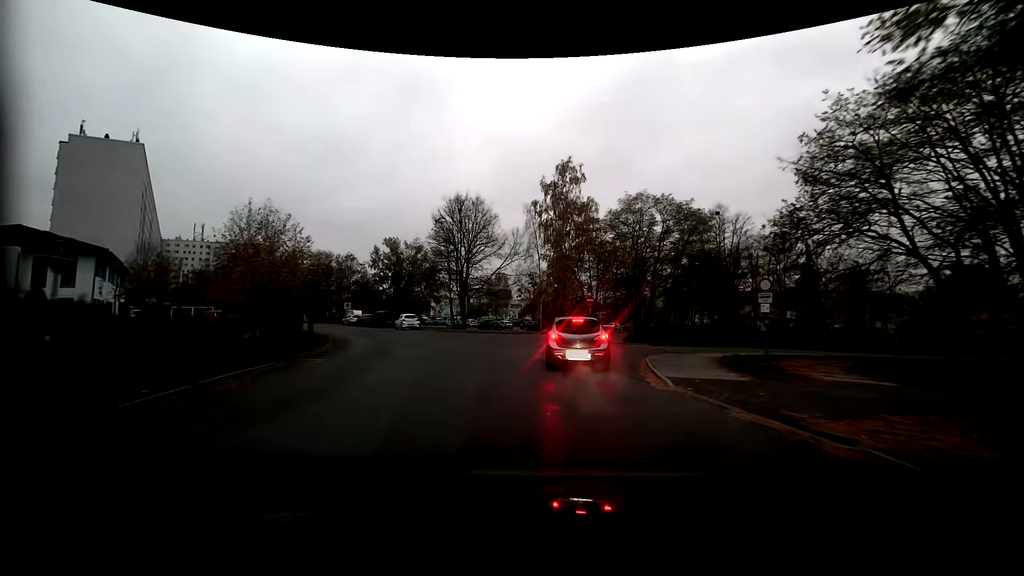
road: residential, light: Day
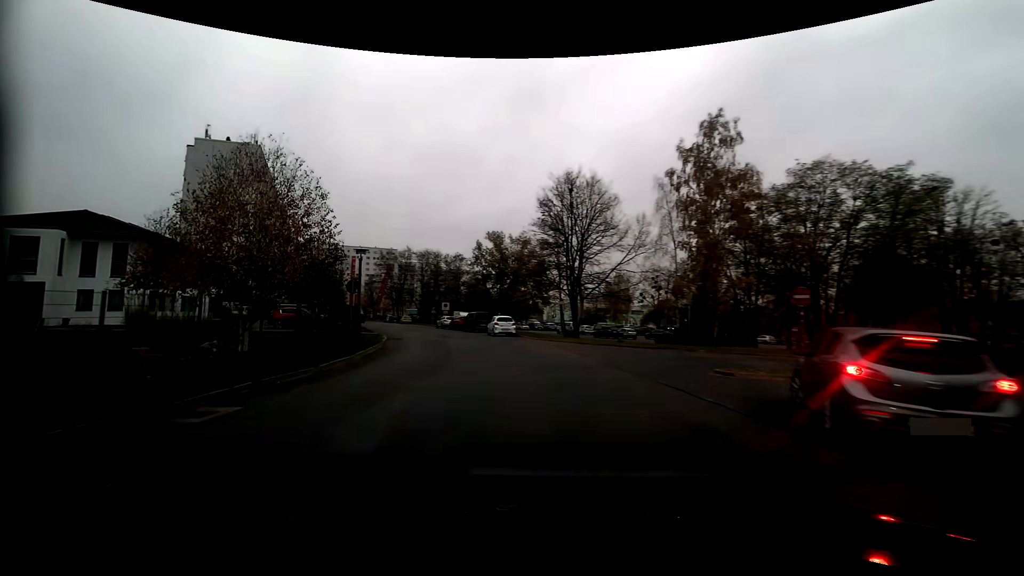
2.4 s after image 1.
(-0.9, +11.4) m; -13°
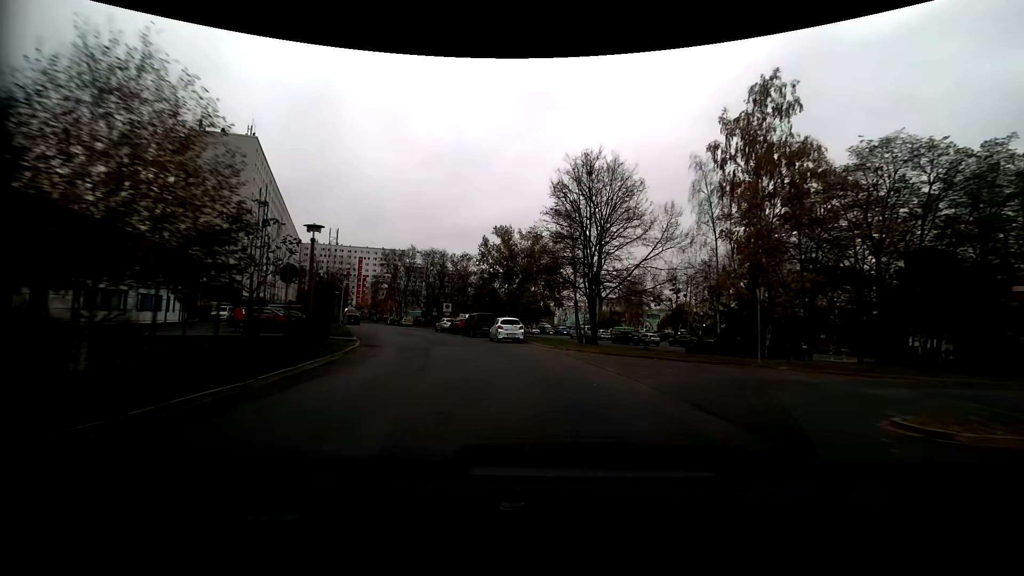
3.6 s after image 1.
(-0.1, +6.9) m; -1°
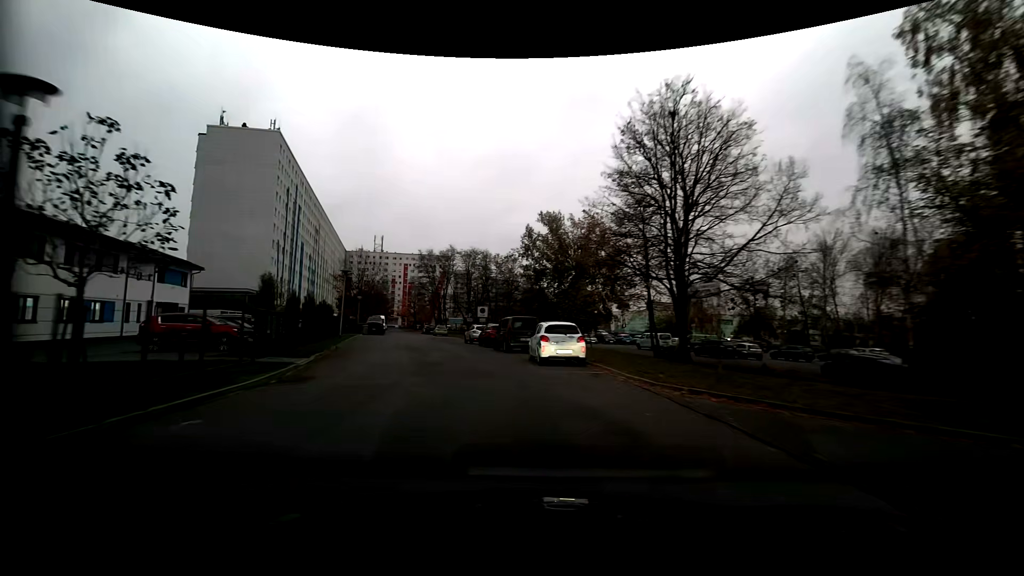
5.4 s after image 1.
(-0.5, +12.6) m; -6°
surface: asphalt
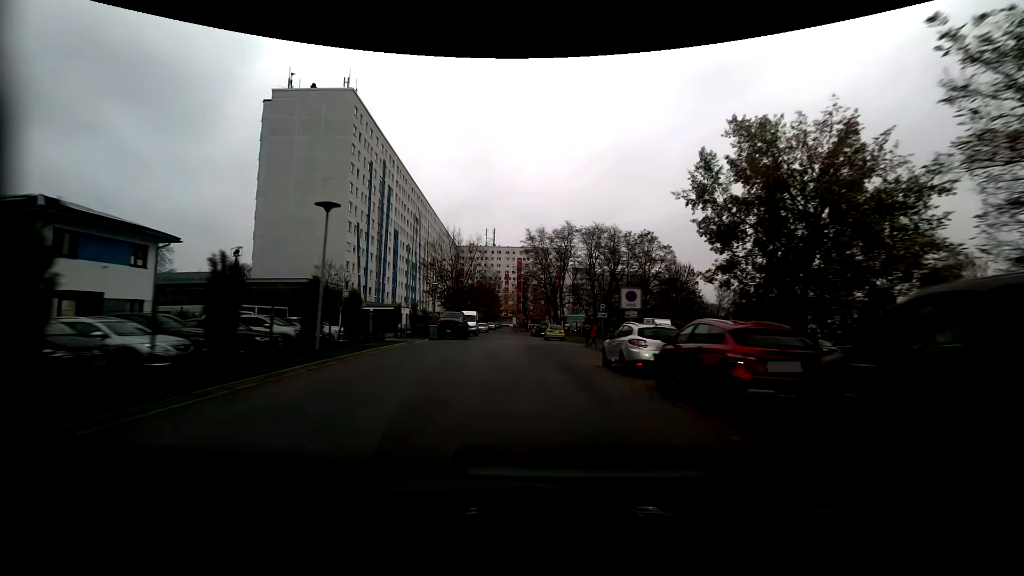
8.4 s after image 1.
(-3.5, +22.8) m; -13°
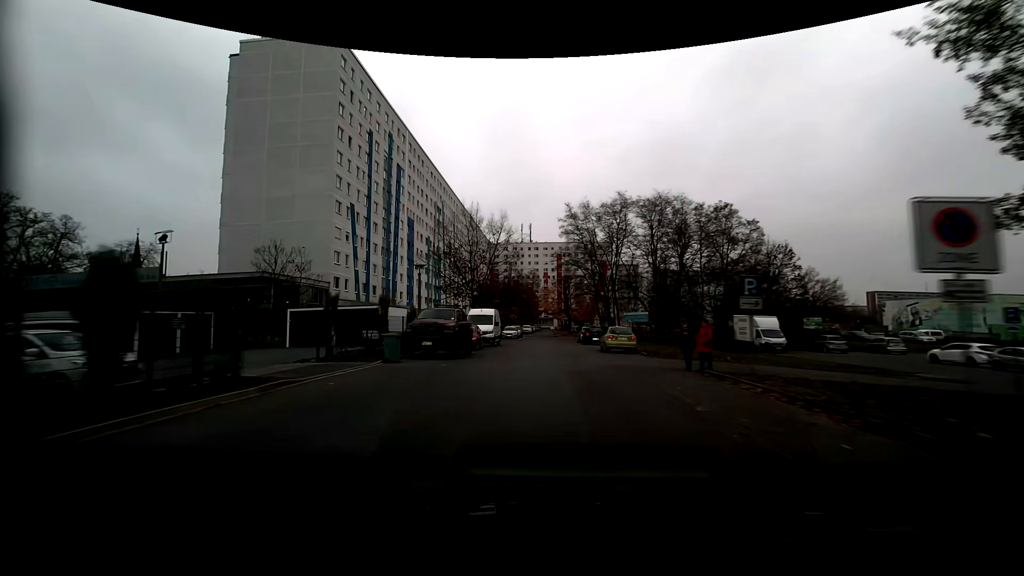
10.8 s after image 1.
(-0.5, +17.3) m; -5°
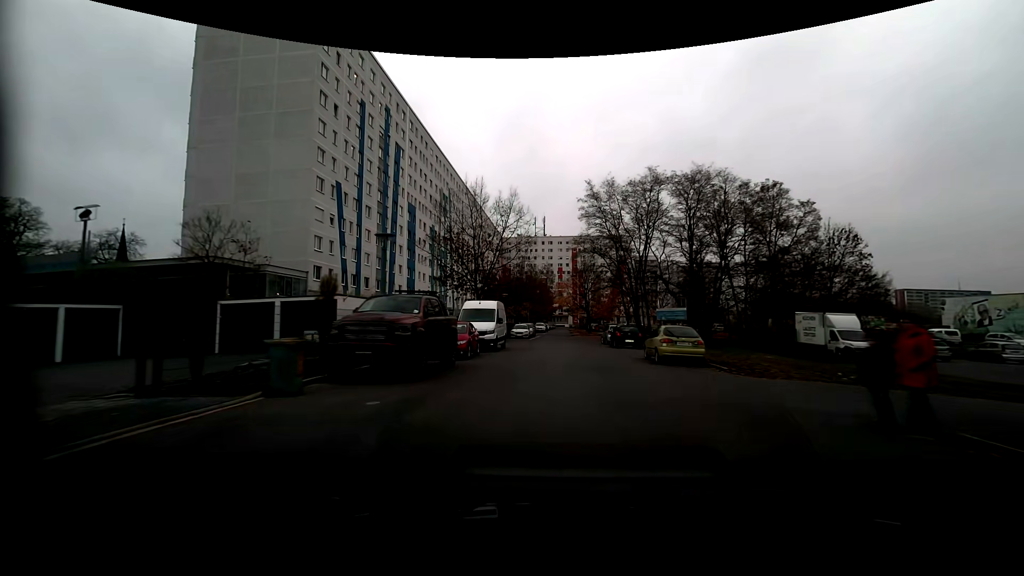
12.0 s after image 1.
(-0.2, +8.6) m; -2°
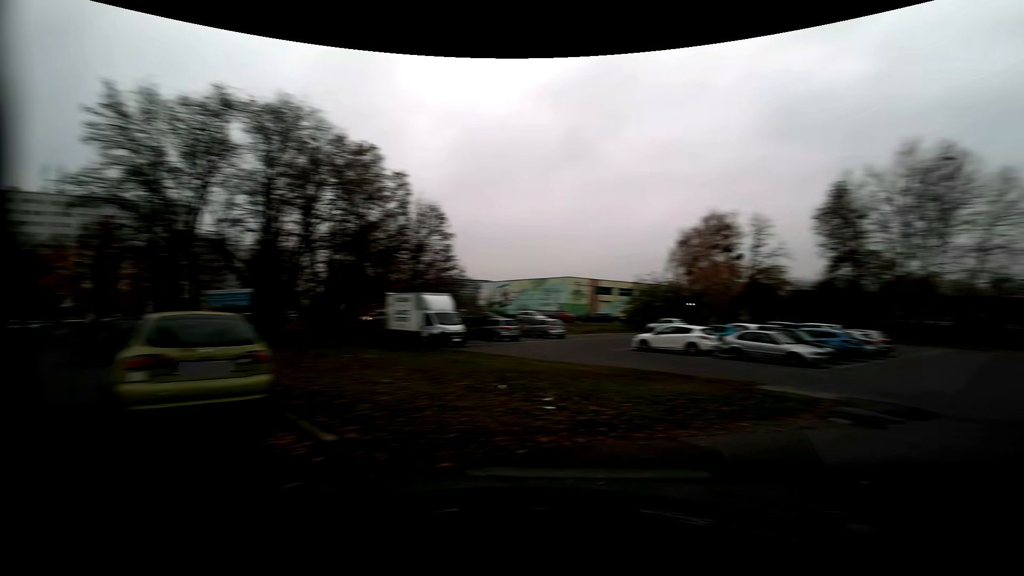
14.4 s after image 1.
(+2.5, +11.4) m; +49°
